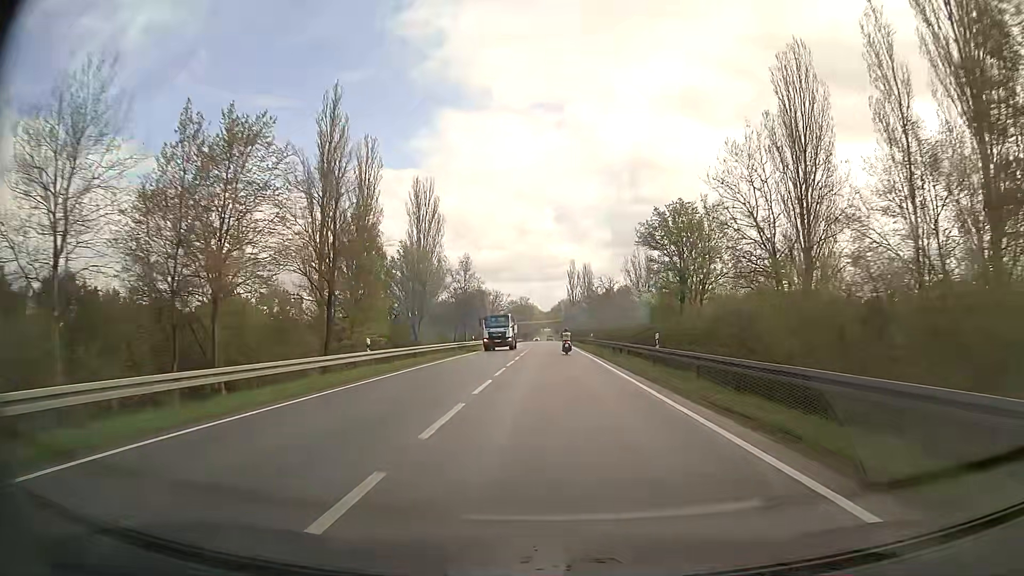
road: secondary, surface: asphalt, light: Day
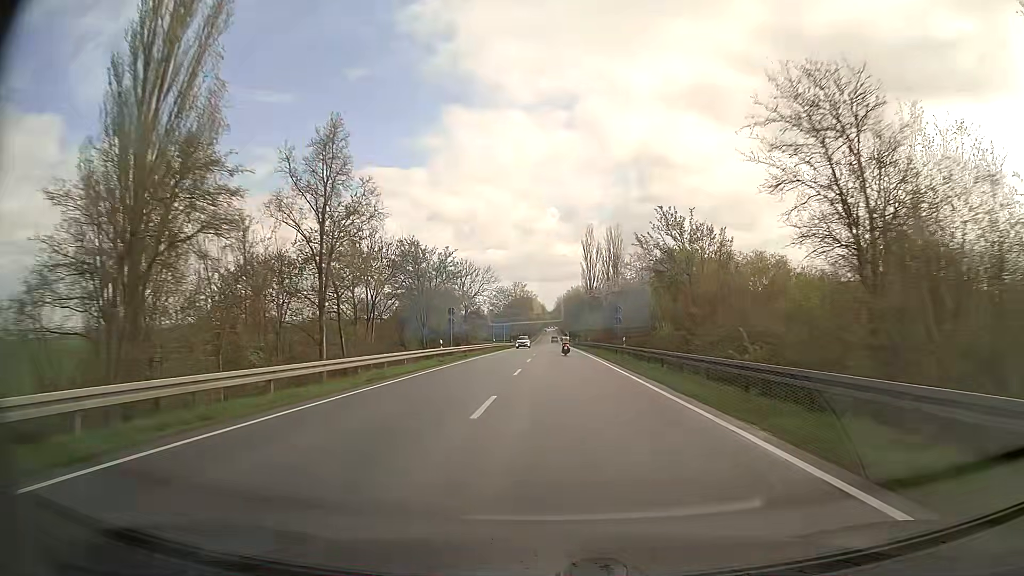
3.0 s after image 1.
(-0.3, +64.7) m; 0°
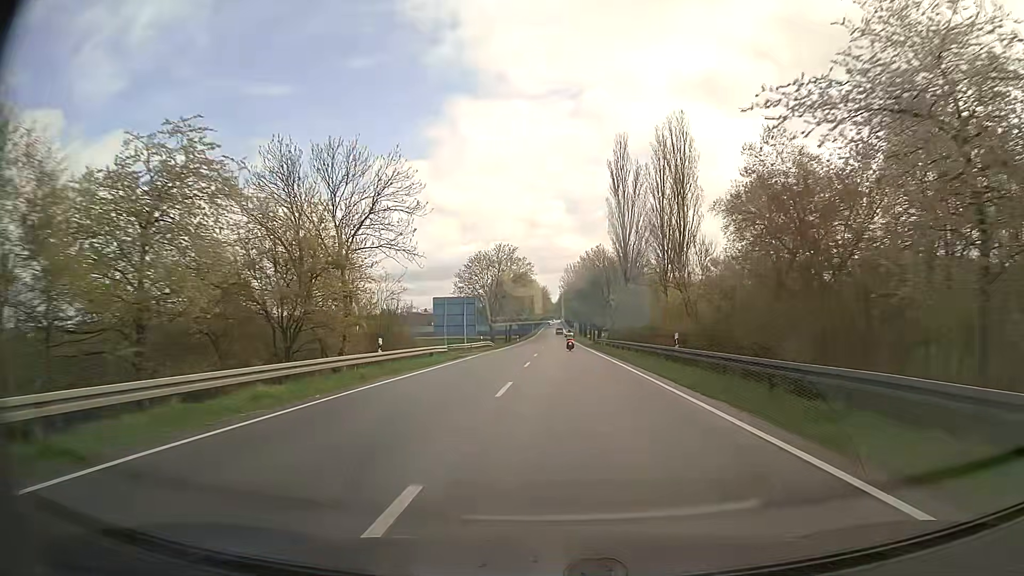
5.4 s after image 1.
(+0.1, +57.9) m; 0°
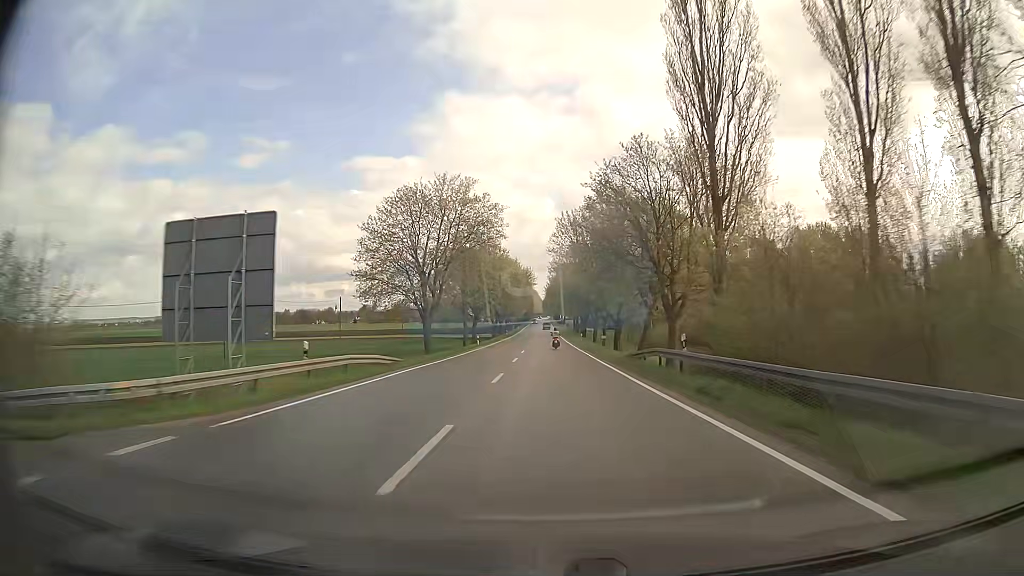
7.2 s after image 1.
(+0.5, +44.7) m; +1°
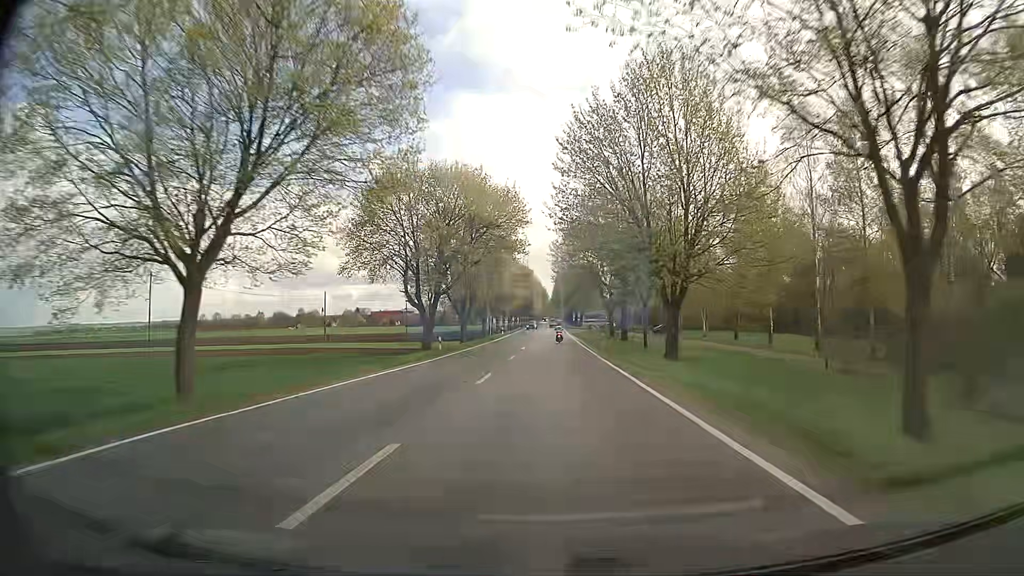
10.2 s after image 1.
(-0.1, +74.5) m; -1°
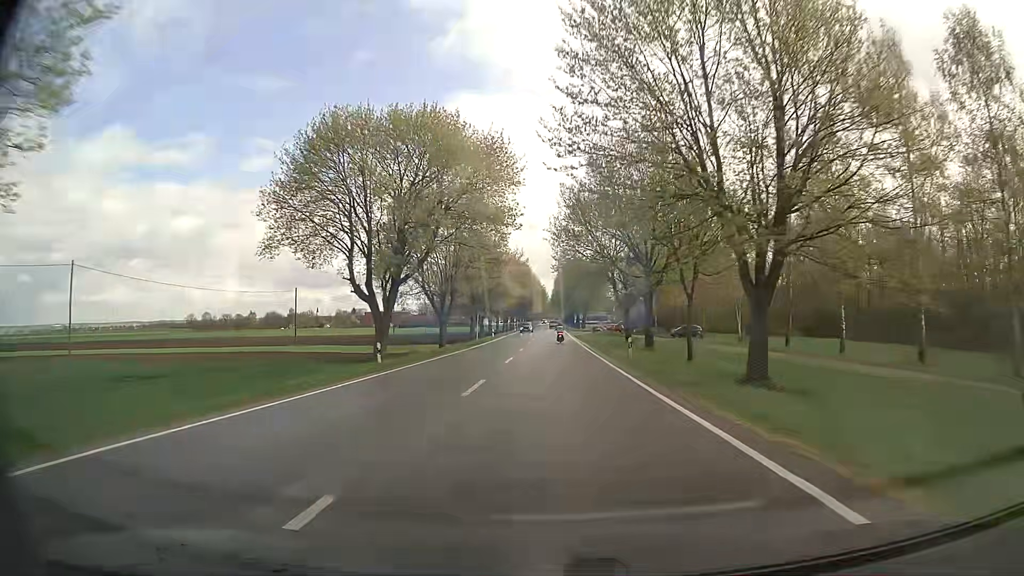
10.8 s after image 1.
(0.0, +14.6) m; 0°
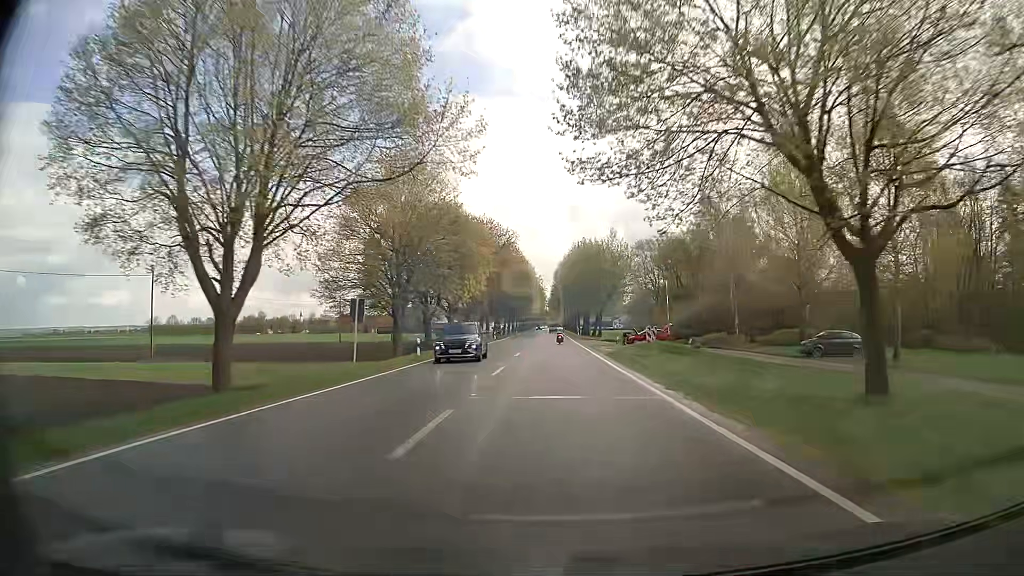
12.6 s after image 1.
(0.0, +42.8) m; 0°
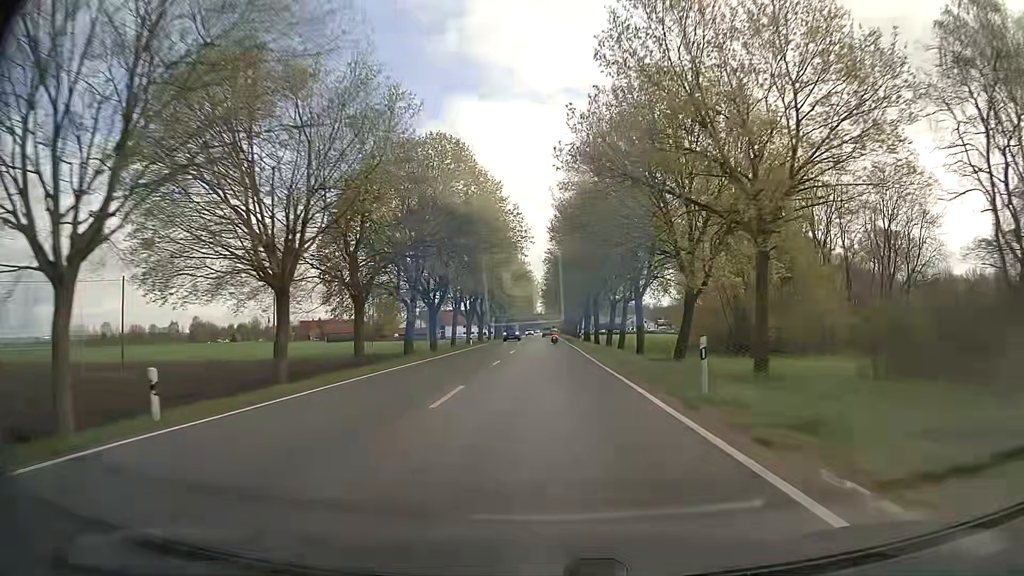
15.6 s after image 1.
(+0.6, +68.3) m; 0°
(0, +10) (0, +20) (0, +30) (0, +40) (0, +50) (0, +60) (0, +70) (0, +80) (0, +90) (0, +100) m
